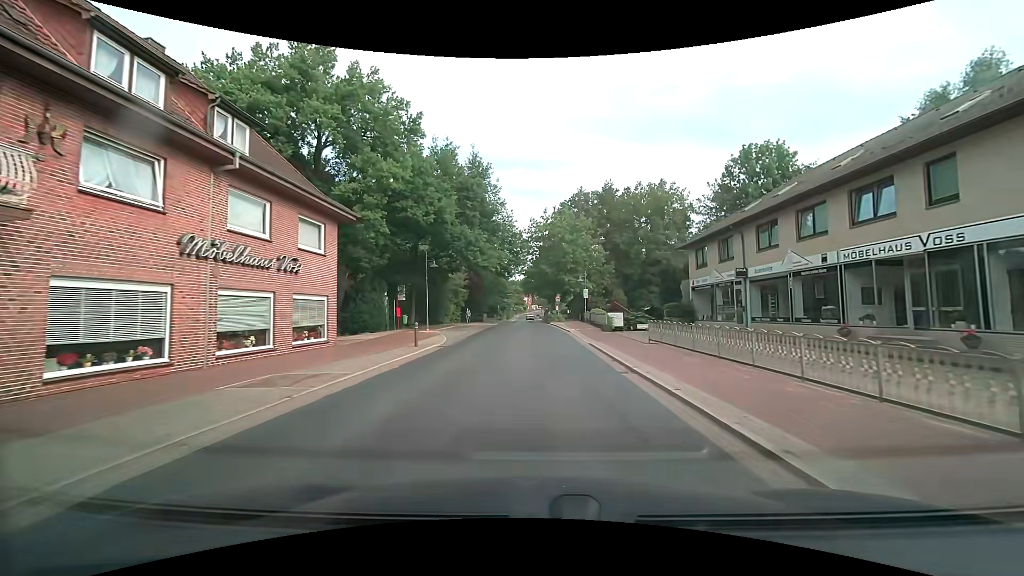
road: secondary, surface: asphalt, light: Day
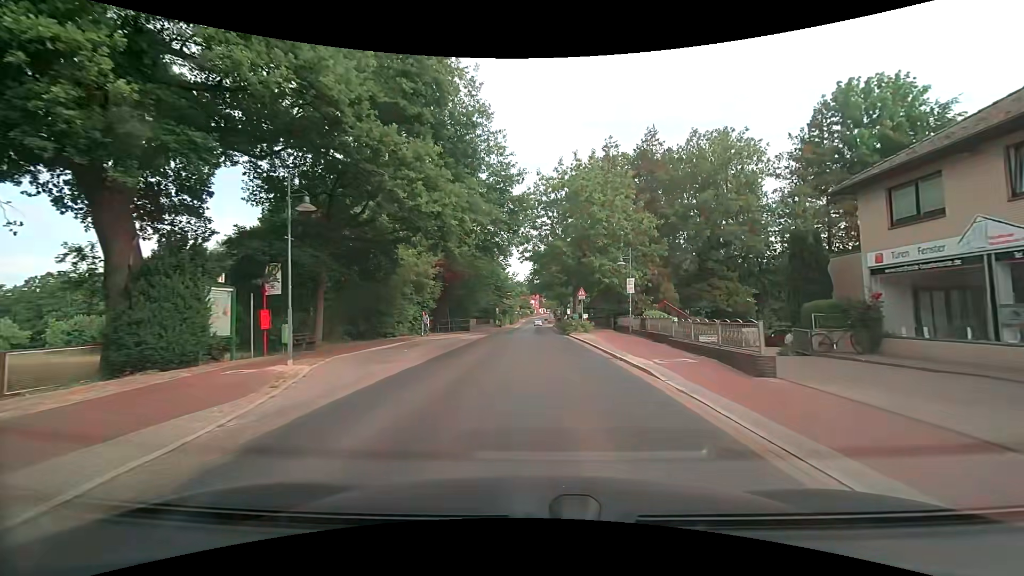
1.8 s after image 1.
(-0.2, +19.7) m; -1°
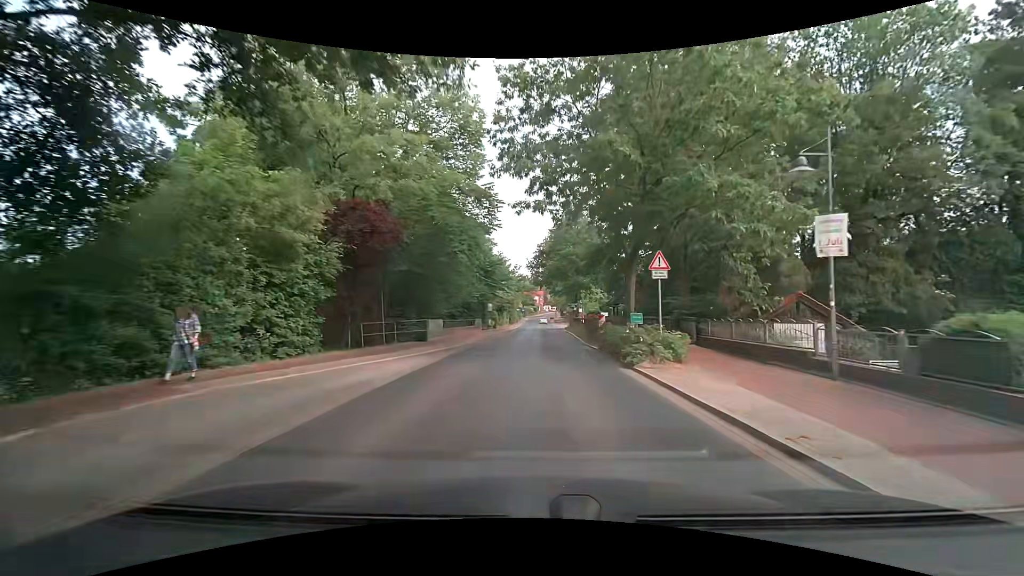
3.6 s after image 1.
(-0.1, +19.4) m; +1°
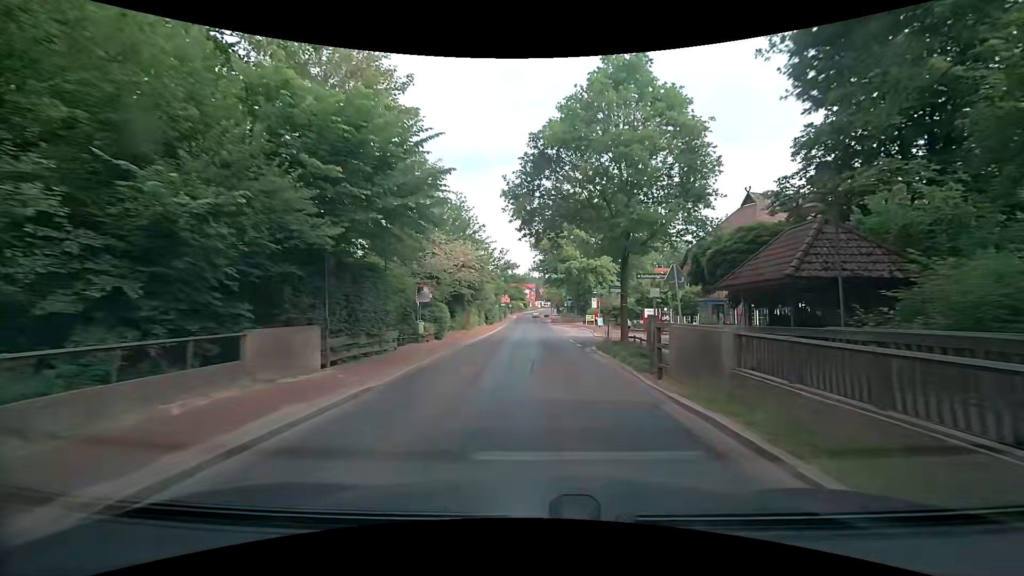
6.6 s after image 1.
(-0.5, +33.2) m; -1°
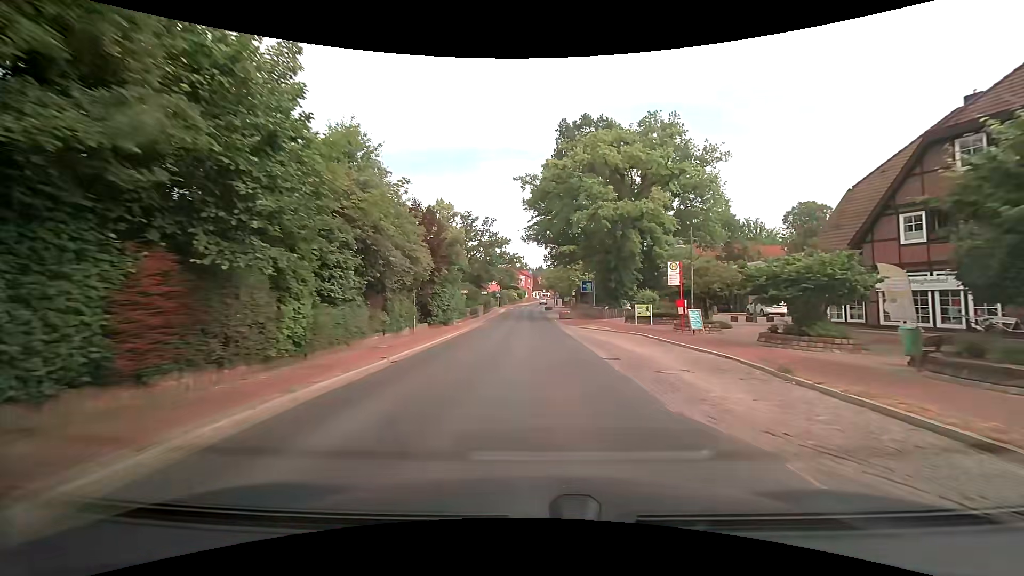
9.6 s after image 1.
(+0.8, +35.7) m; +1°
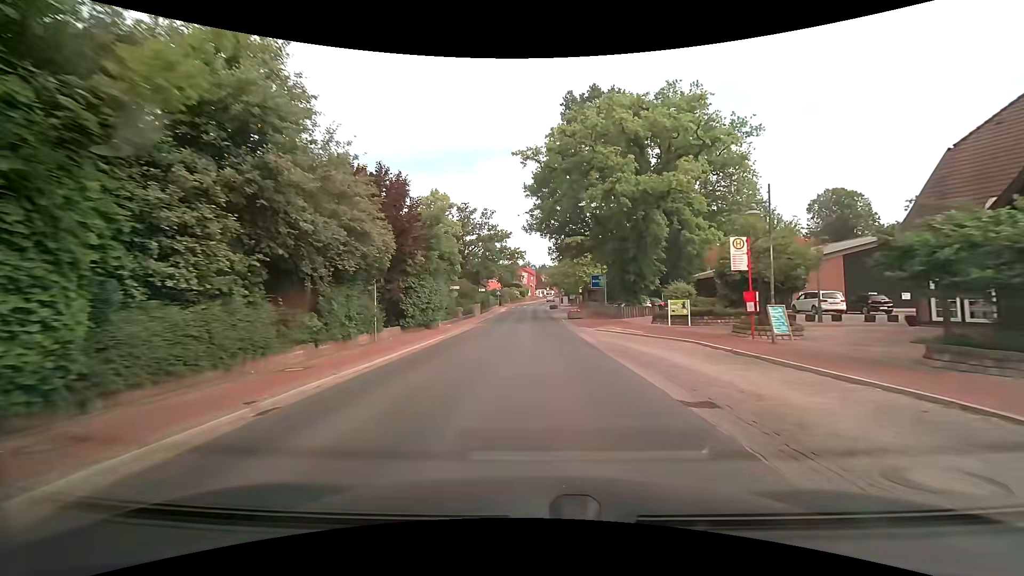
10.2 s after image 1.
(0.0, +7.5) m; 0°
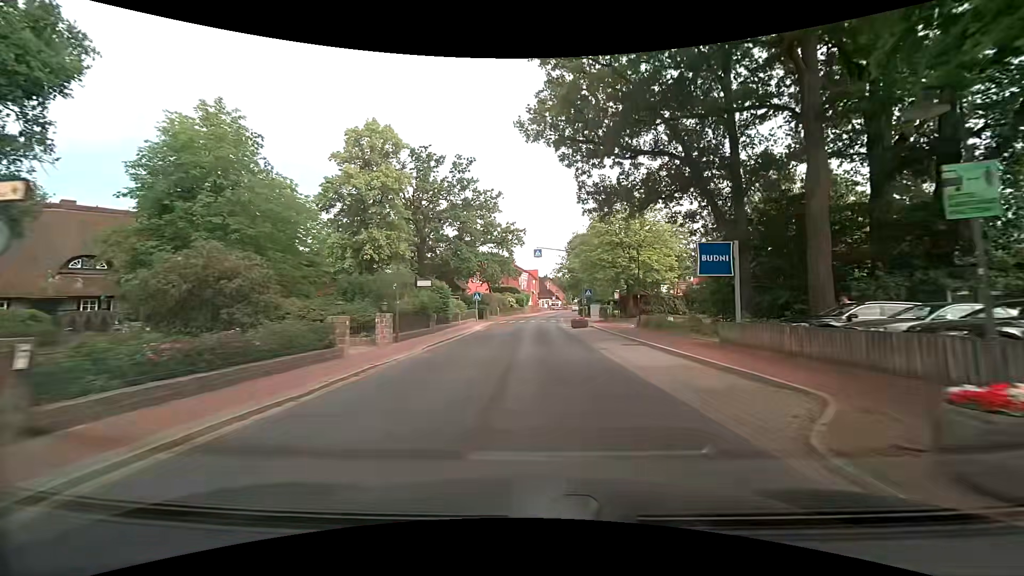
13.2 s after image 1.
(-0.7, +36.9) m; -1°
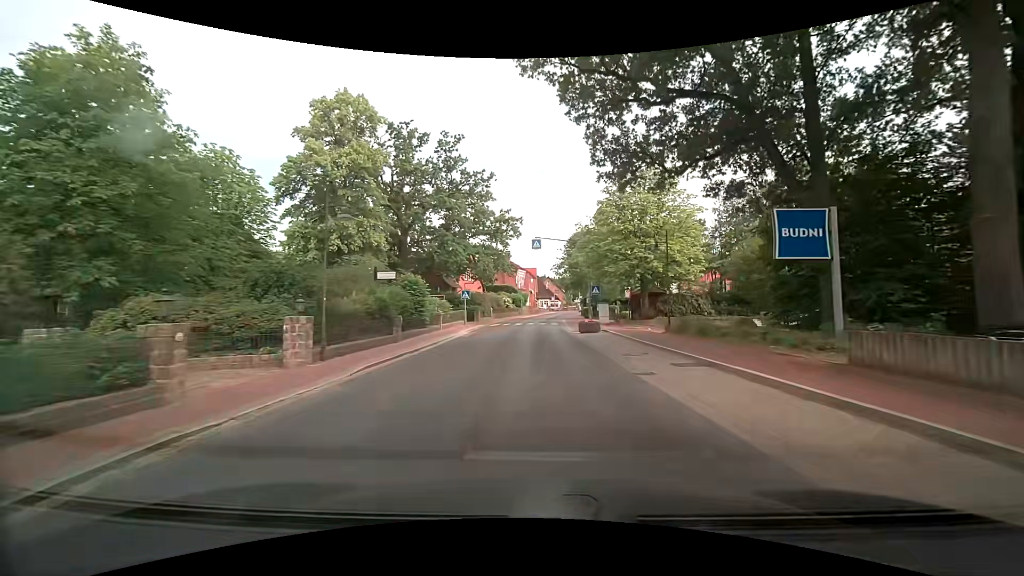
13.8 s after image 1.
(+0.1, +7.2) m; +1°
(0, +10) (0, +20) (0, +30) (0, +40) (+1, +50) (+1, +60) (+3, +70) (+4, +80) (+6, +90) (+7, +100) m
